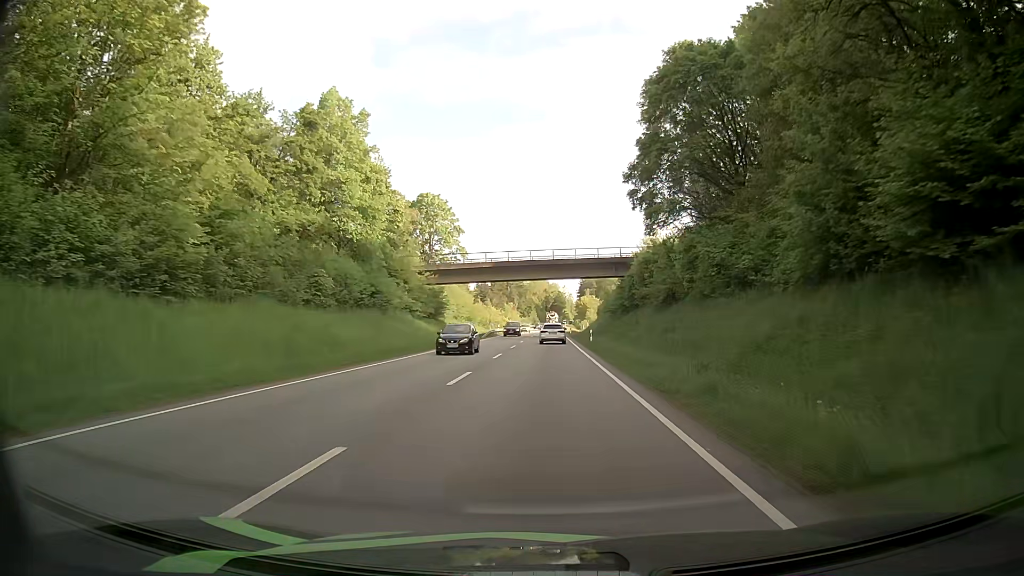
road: primary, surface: asphalt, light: Day
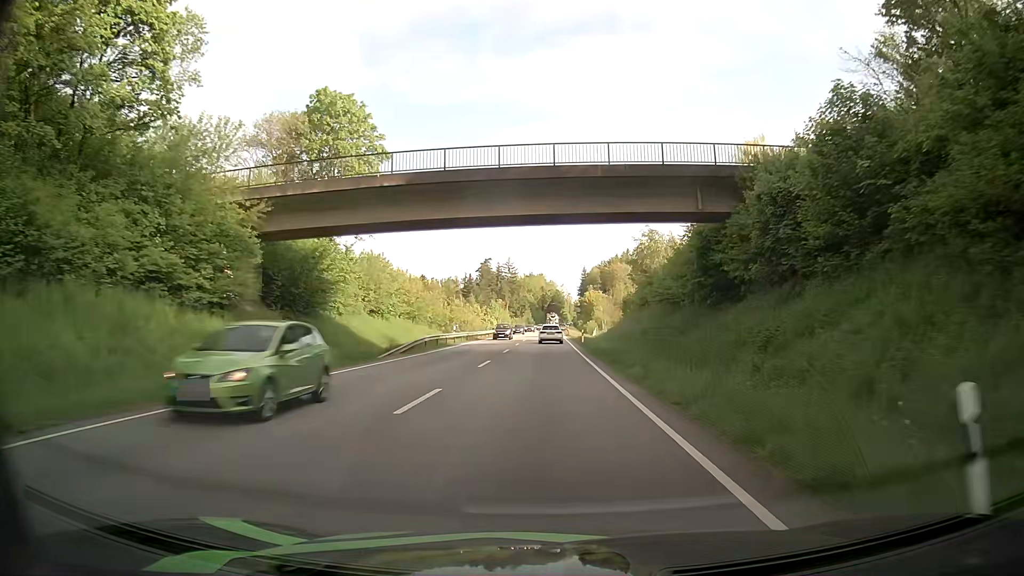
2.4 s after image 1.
(-0.1, +40.9) m; 0°
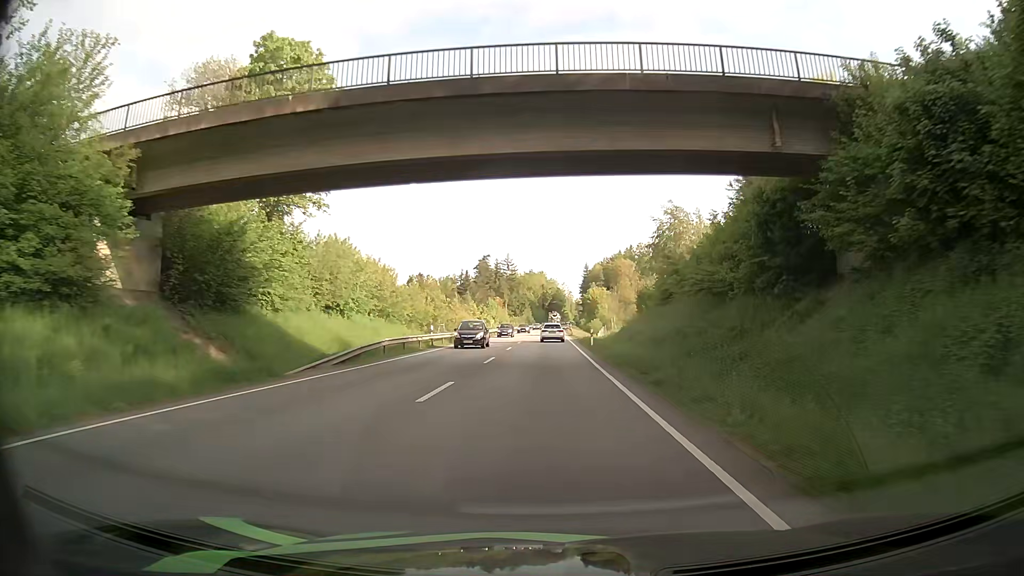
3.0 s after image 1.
(0.0, +10.5) m; 0°
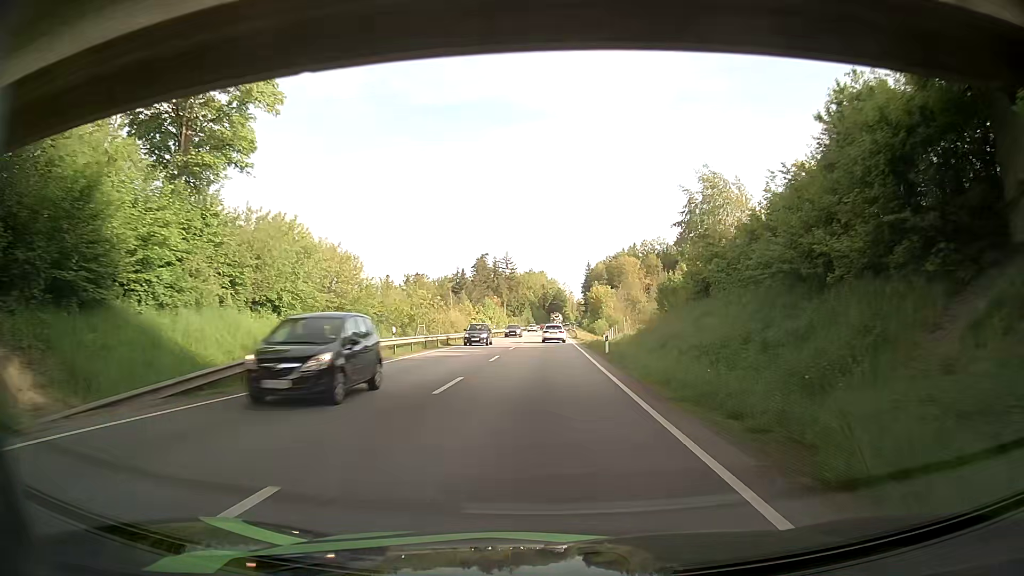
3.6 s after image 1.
(0.0, +10.6) m; 0°
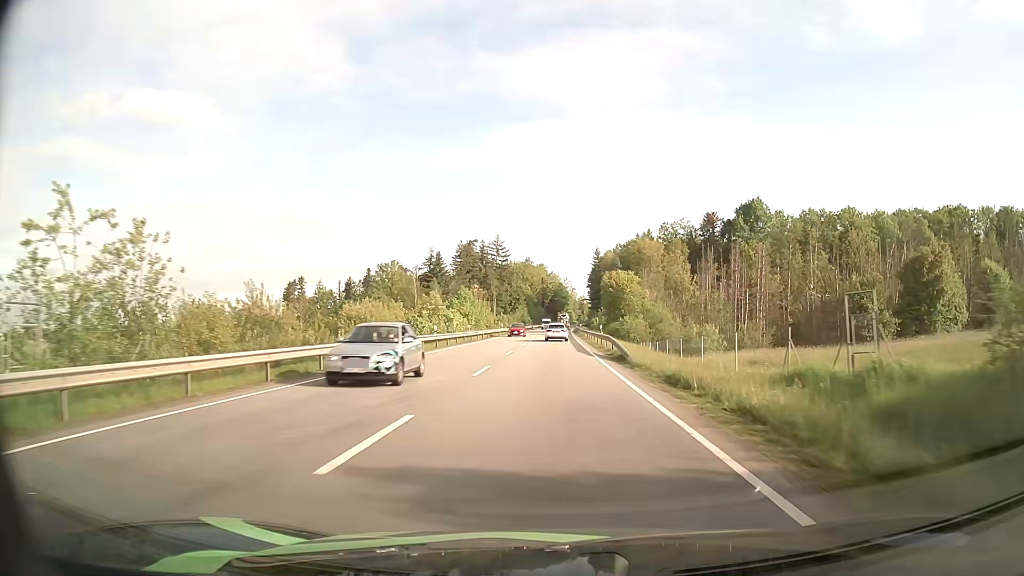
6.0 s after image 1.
(+0.2, +43.4) m; 0°
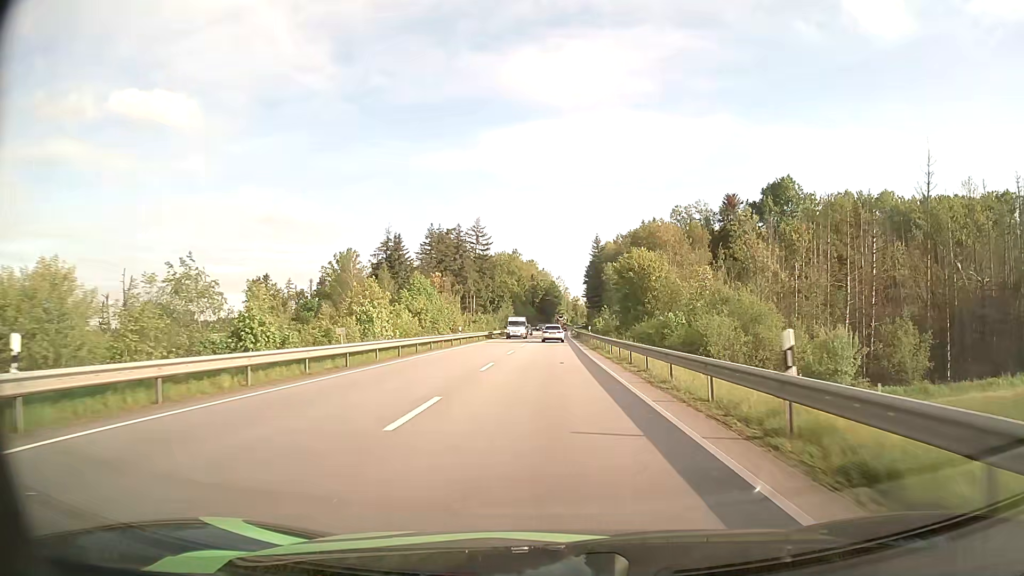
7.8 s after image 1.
(+0.3, +33.4) m; +1°
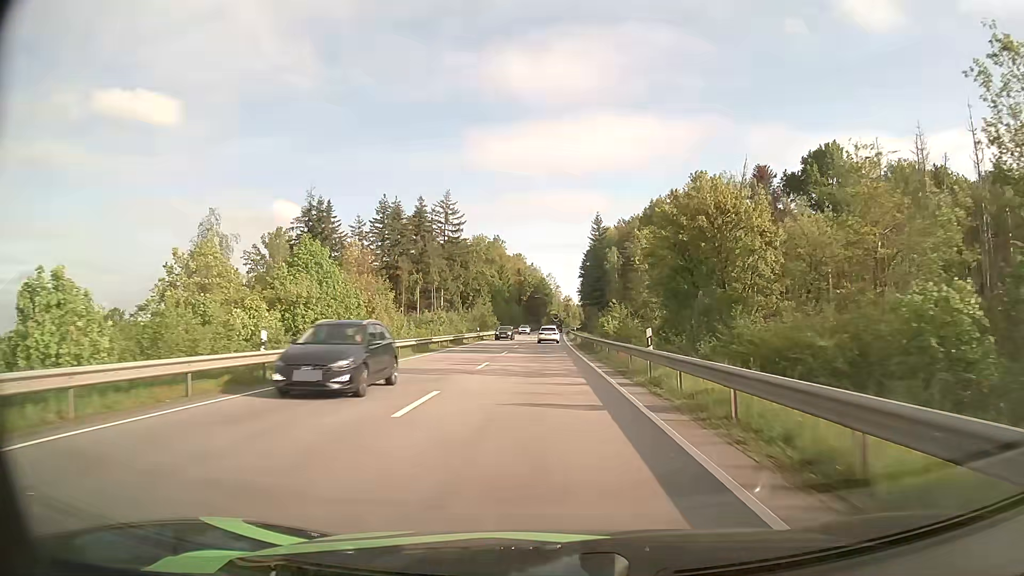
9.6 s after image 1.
(+0.3, +34.8) m; +1°
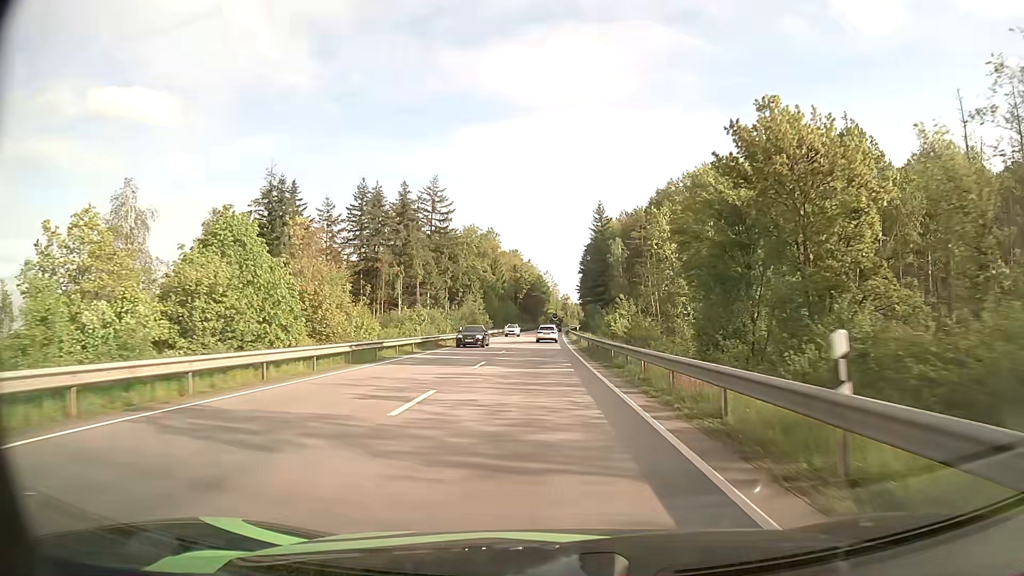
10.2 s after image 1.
(0.0, +11.9) m; 0°
(0, +10) (0, +20) (0, +30) (0, +40) (0, +50) (0, +60) (0, +70) (0, +80) (0, +90) (0, +100) m
